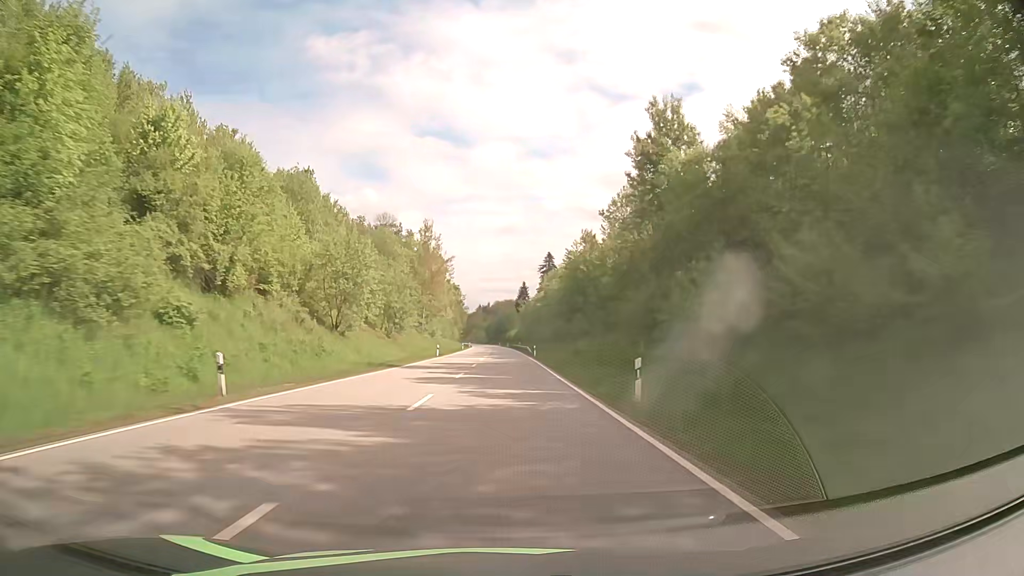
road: primary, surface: asphalt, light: Day
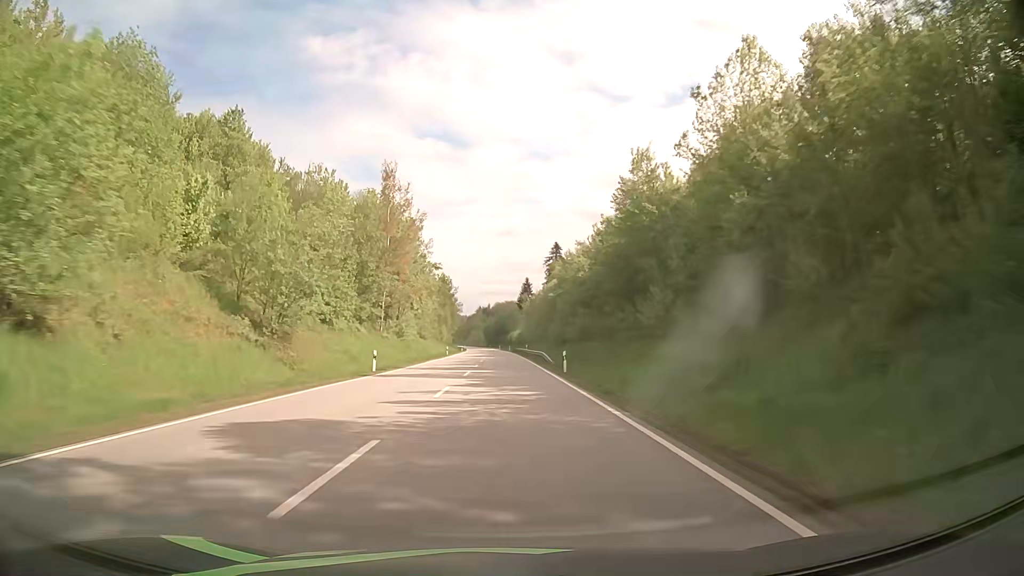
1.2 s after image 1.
(+0.1, +31.9) m; 0°
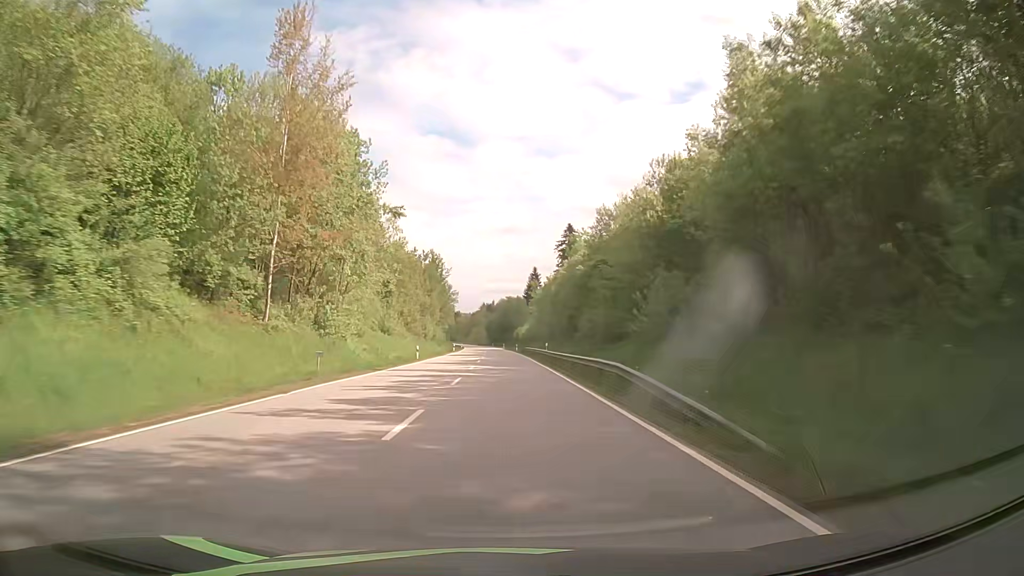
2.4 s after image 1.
(0.0, +31.7) m; 0°
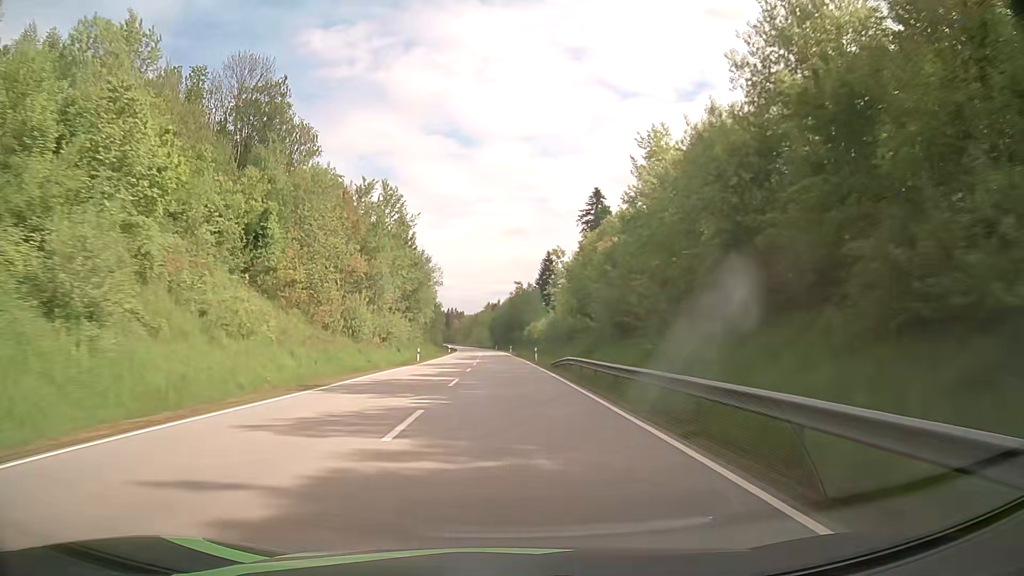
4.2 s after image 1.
(-0.2, +47.5) m; -1°
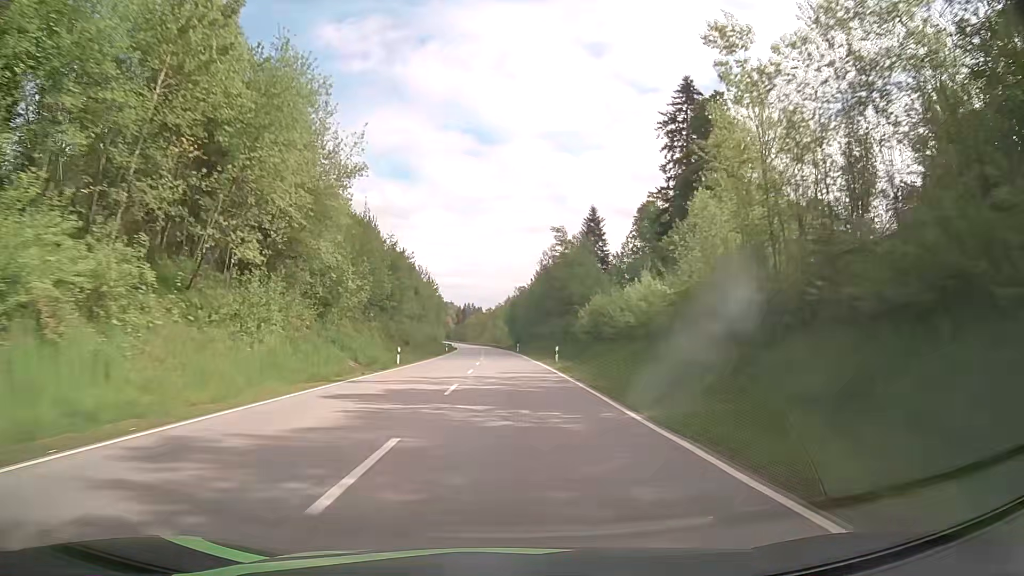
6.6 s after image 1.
(-0.9, +63.4) m; -2°
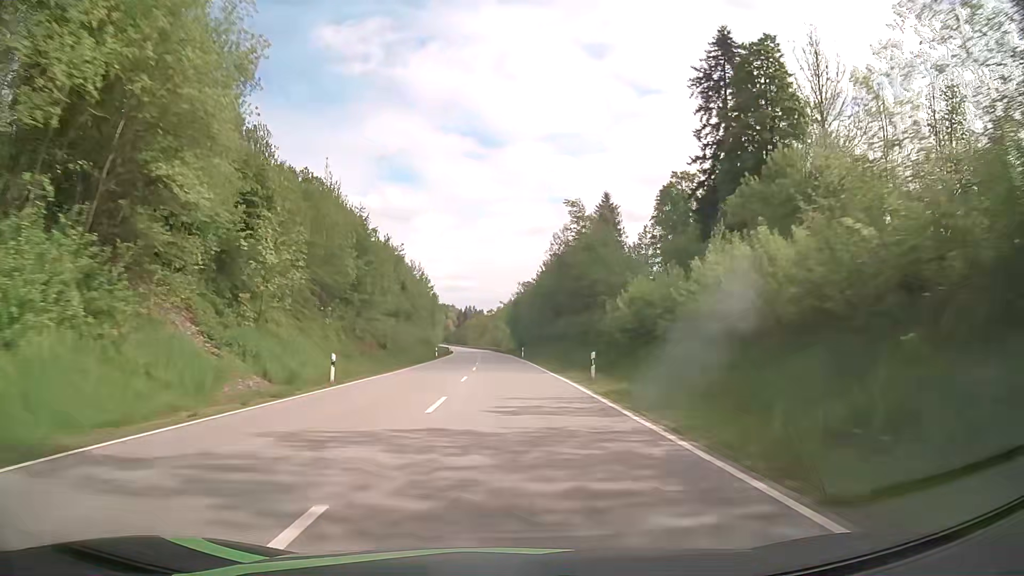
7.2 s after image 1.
(0.0, +15.9) m; 0°
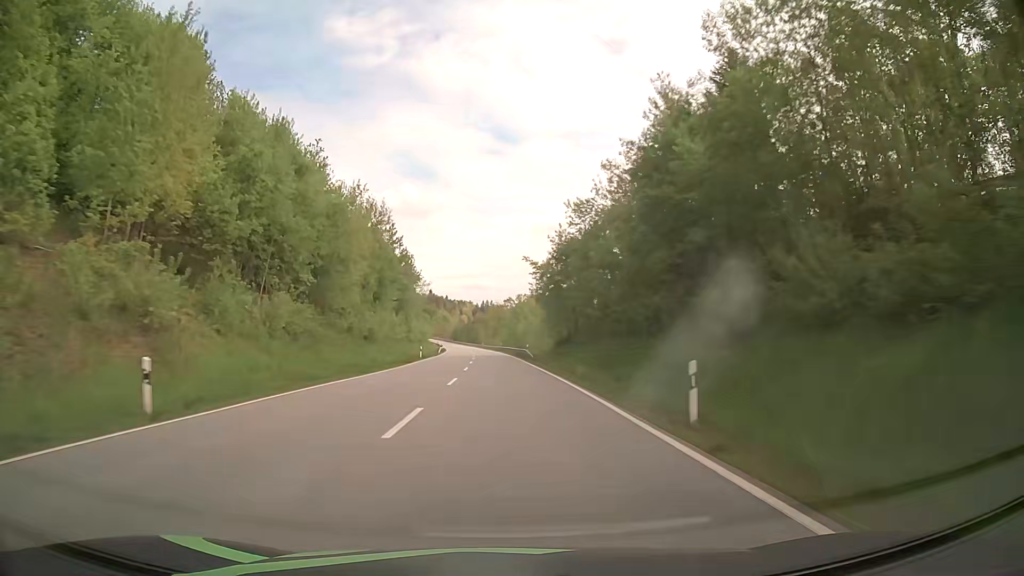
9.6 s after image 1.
(-0.8, +63.4) m; -1°
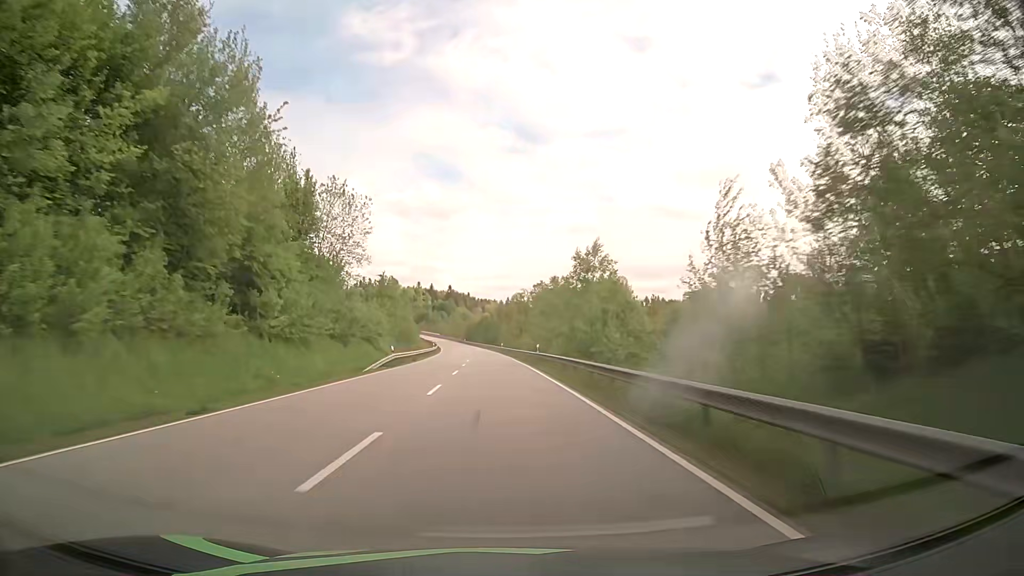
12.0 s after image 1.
(-1.3, +62.8) m; -2°
